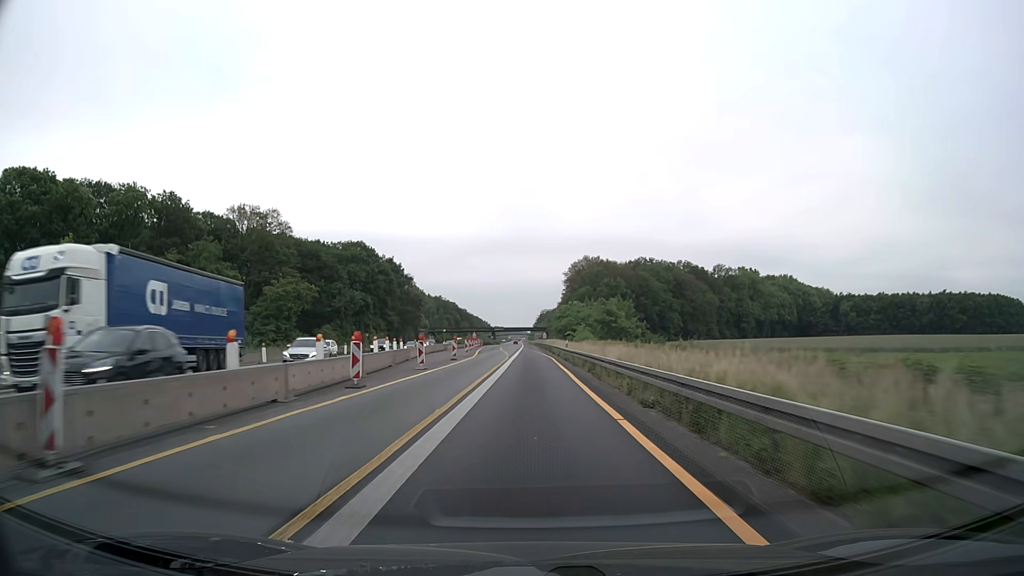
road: motorway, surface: asphalt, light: Day
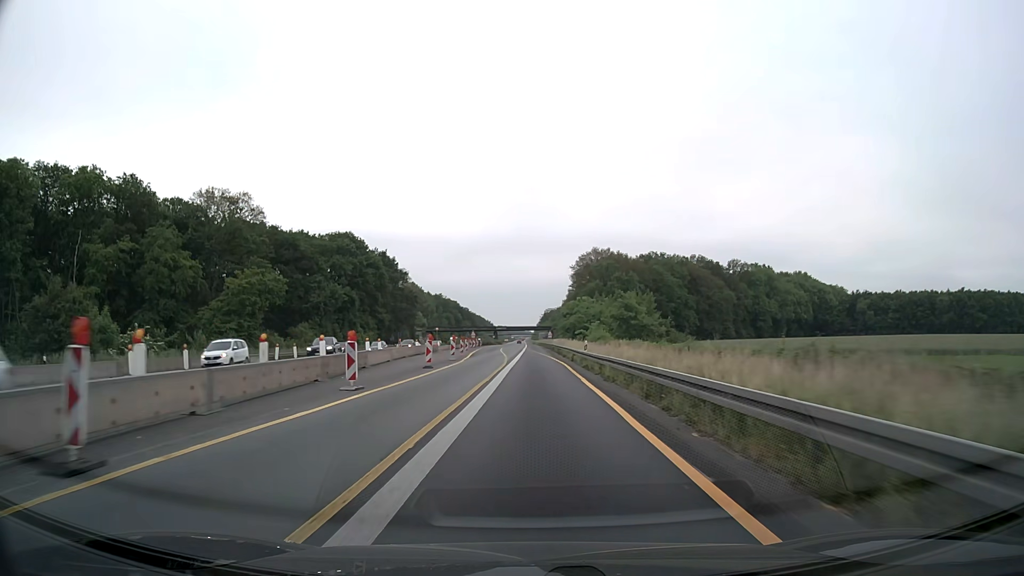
(0.0, +12.8) m; 0°
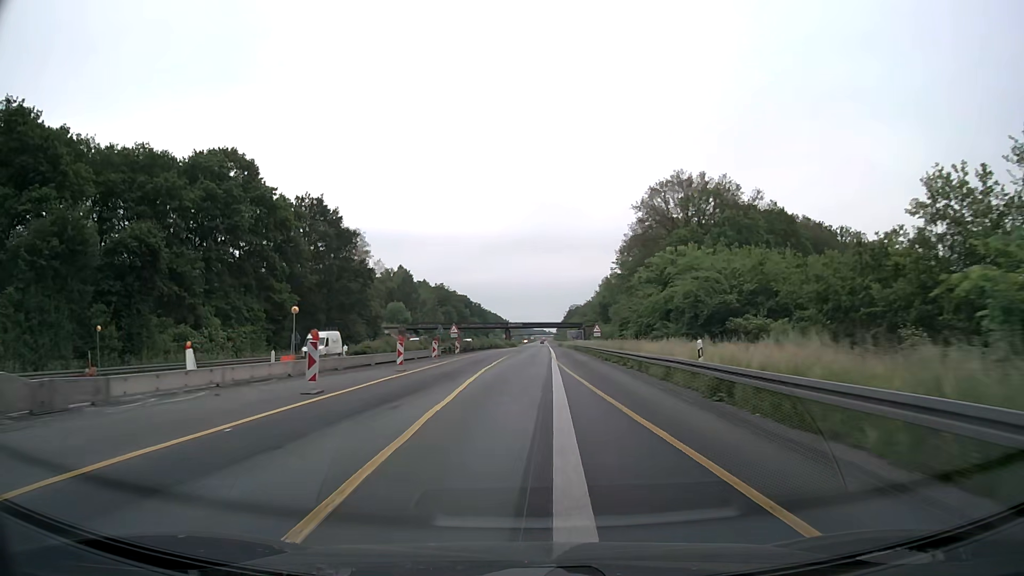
(-0.8, +64.2) m; -2°
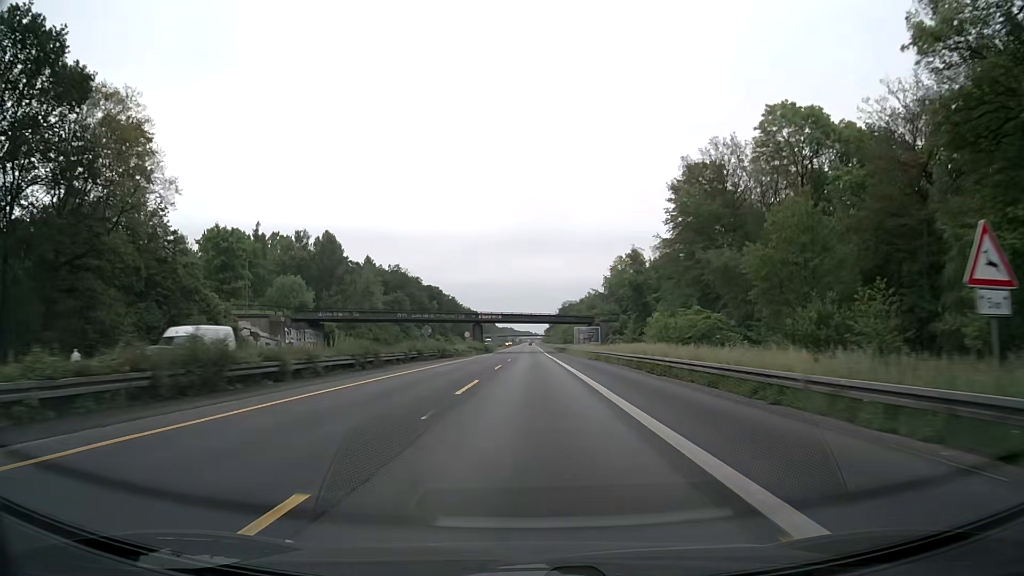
(+0.2, +67.0) m; +1°
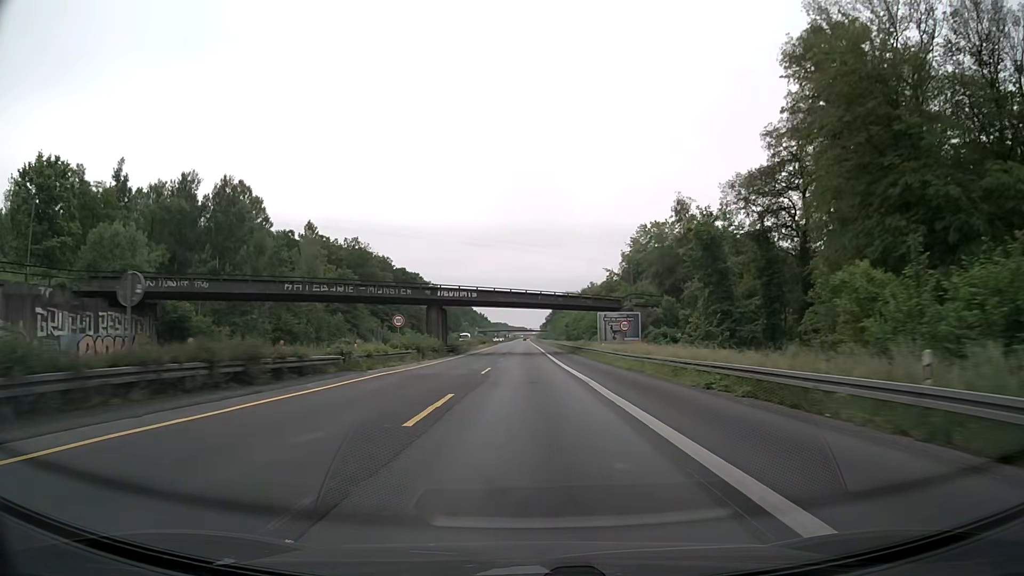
(+0.3, +43.4) m; 0°
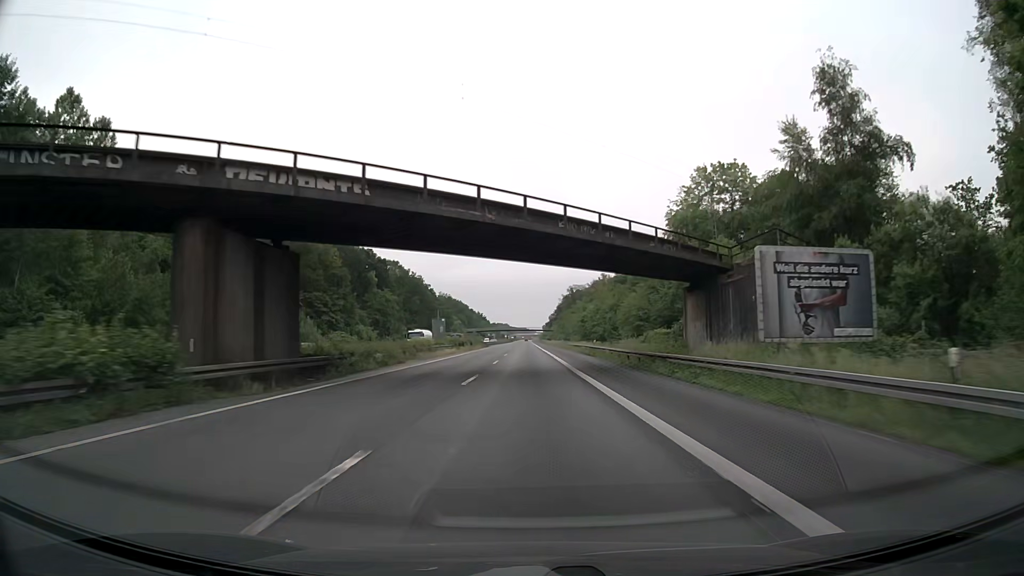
(0.0, +45.3) m; 0°
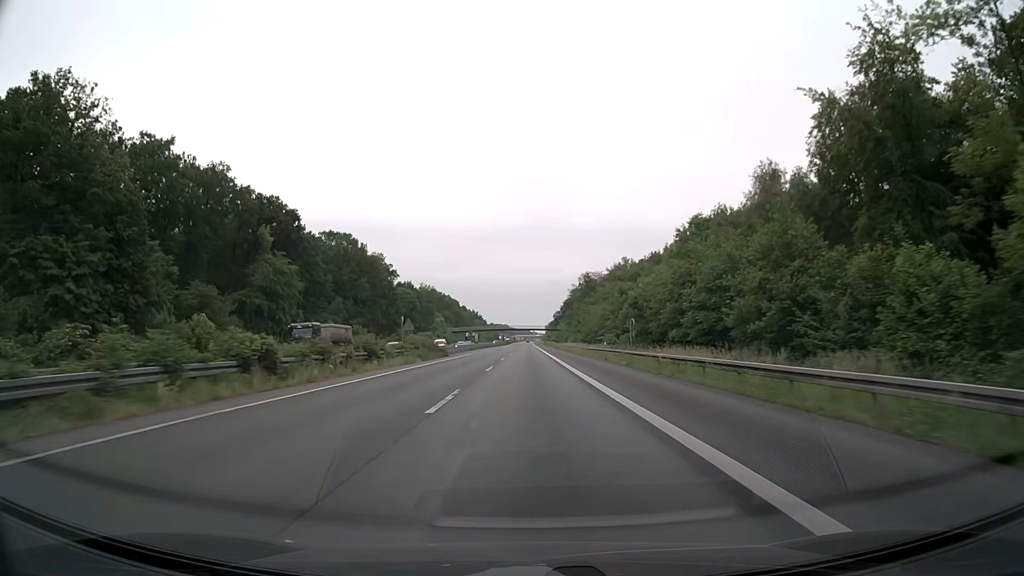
(-0.1, +61.6) m; 0°
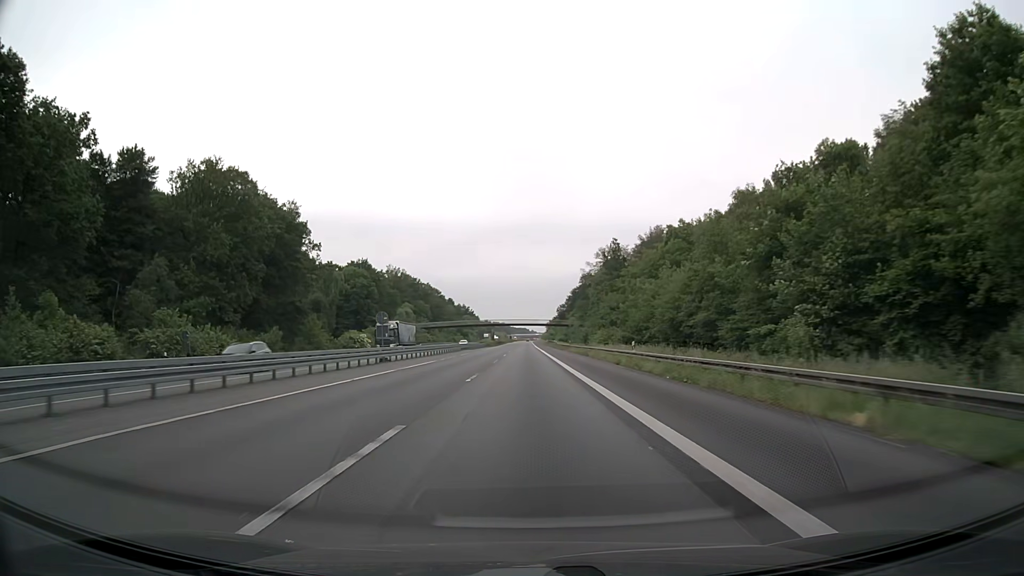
(+0.2, +62.4) m; 0°
(0, +10) (0, +20) (0, +30) (0, +40) (0, +50) (0, +60) (0, +70) (0, +80) (0, +90) (0, +100) m
